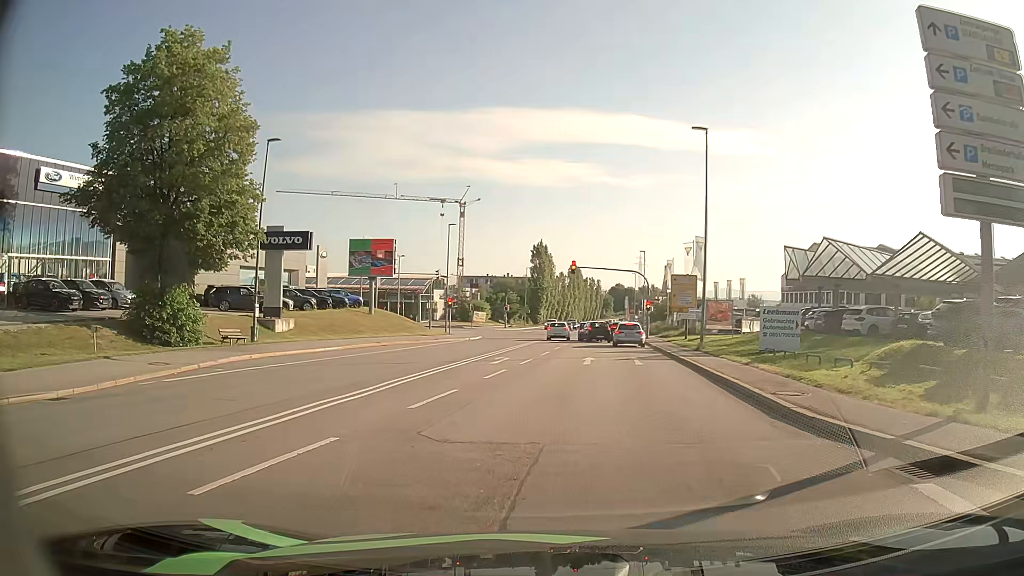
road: secondary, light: Day
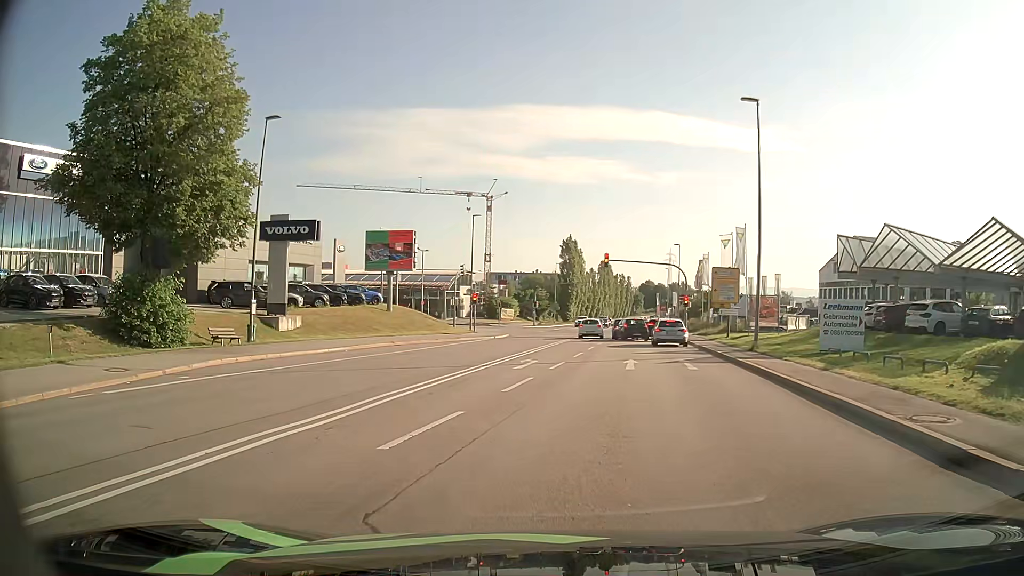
(-0.1, +3.8) m; -2°
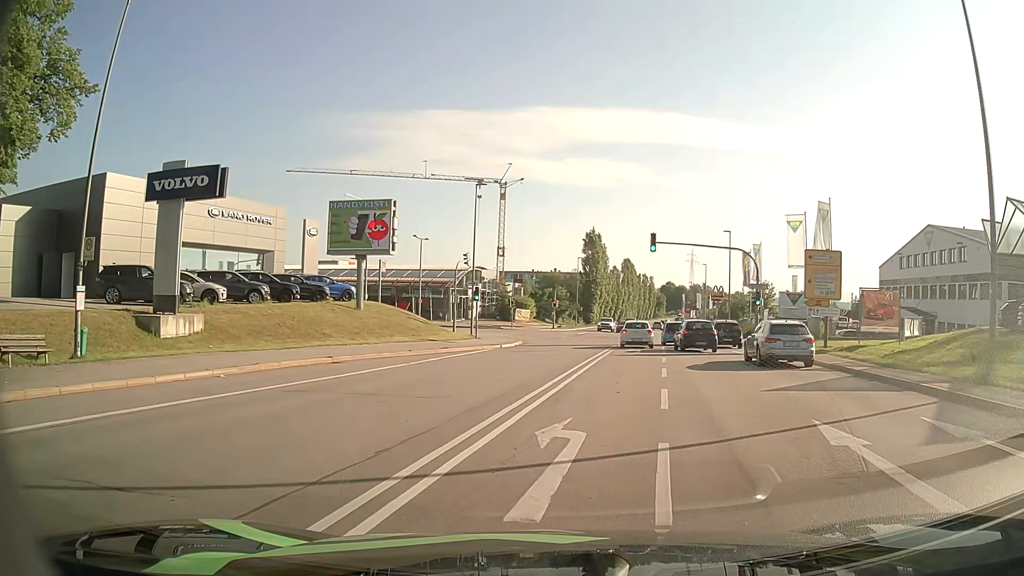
(-0.7, +14.1) m; -2°
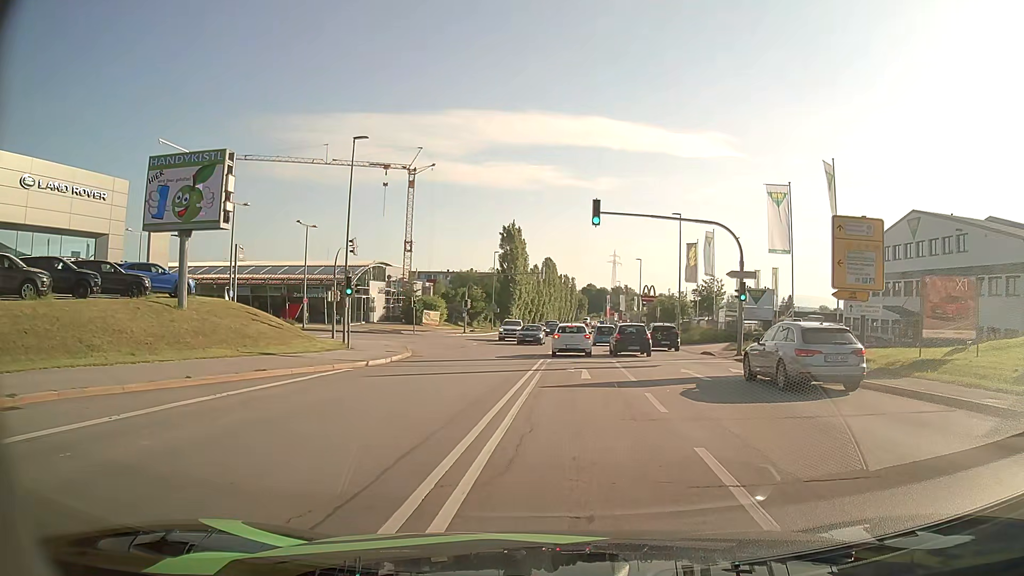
(+0.7, +12.3) m; +8°
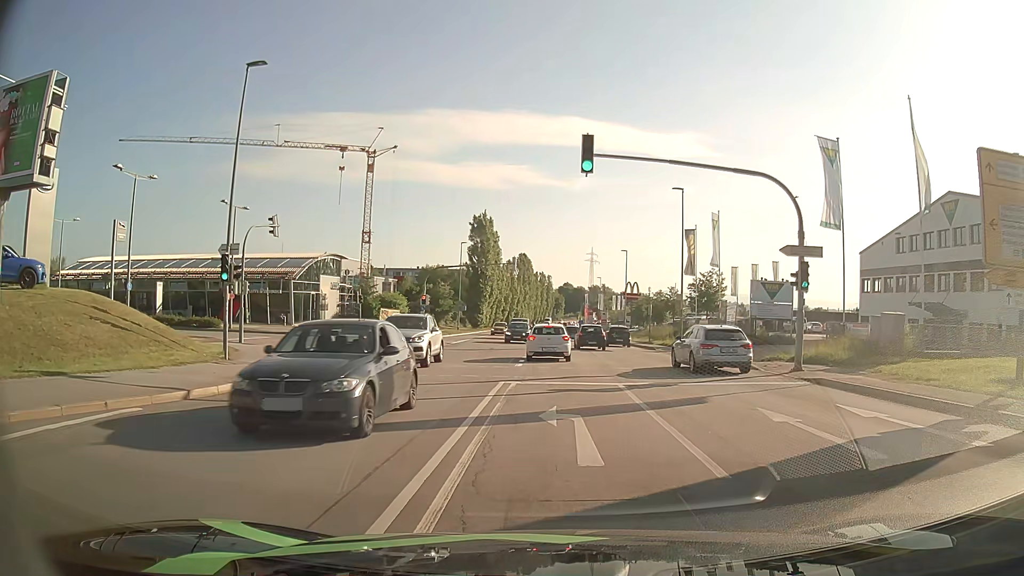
(+0.1, +10.2) m; +2°
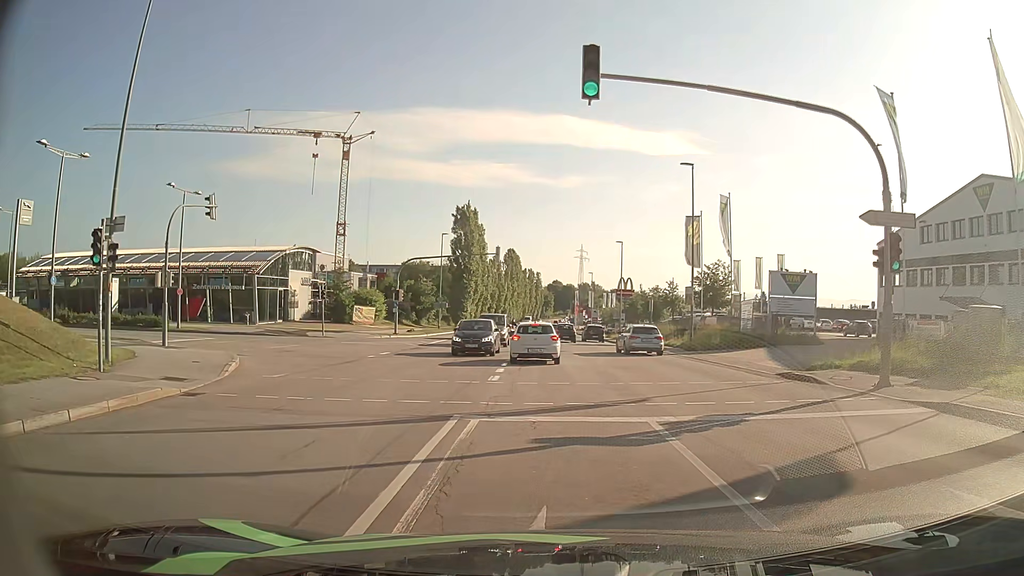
(0.0, +6.3) m; +1°
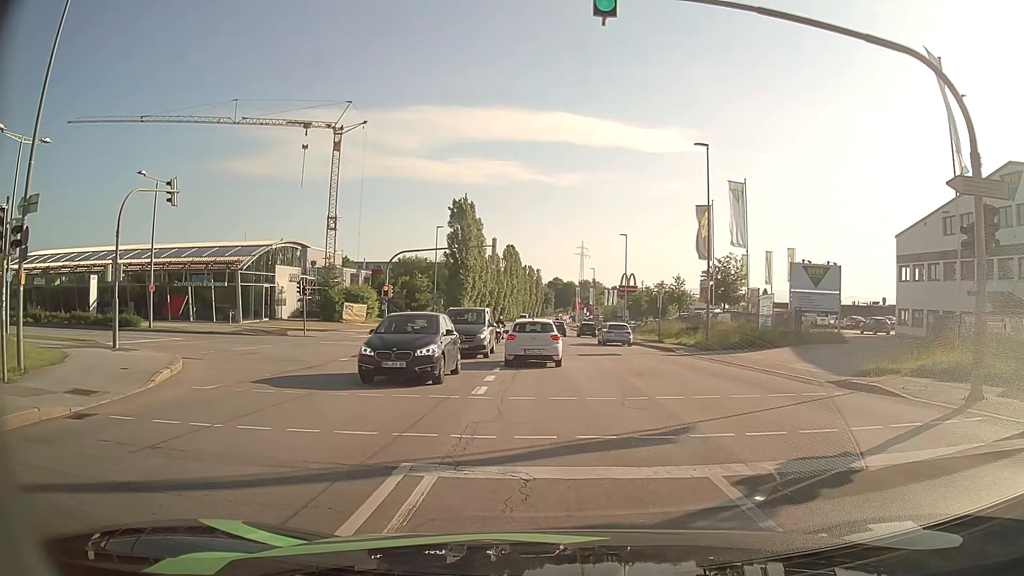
(0.0, +3.6) m; -1°
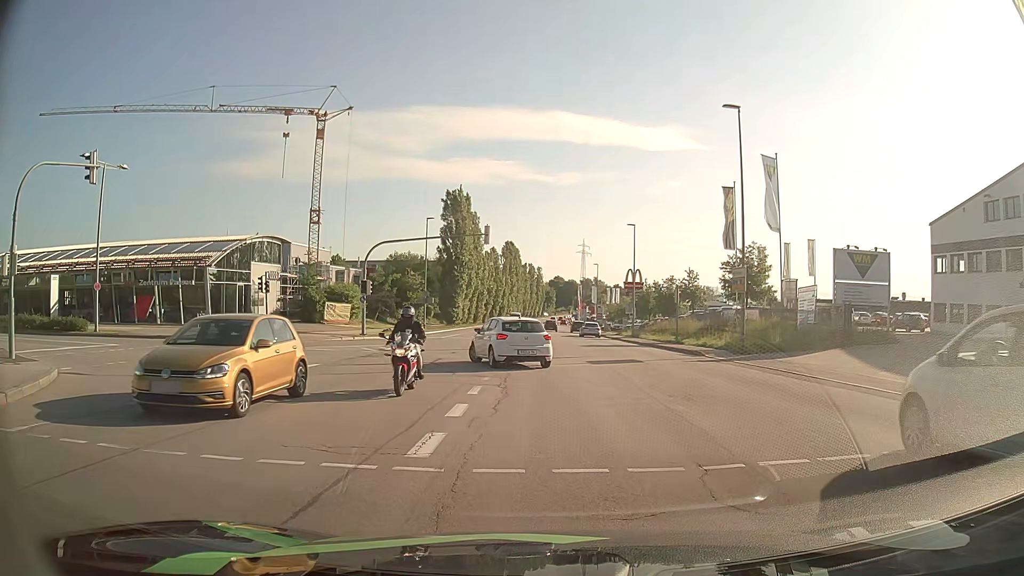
(+0.1, +6.0) m; 0°
(0, +10) (-1, +20) (-9, +26) (-19, +27) (-29, +28) (-39, +28) (-49, +29) (-59, +31) (-68, +33) (-78, +35) m
